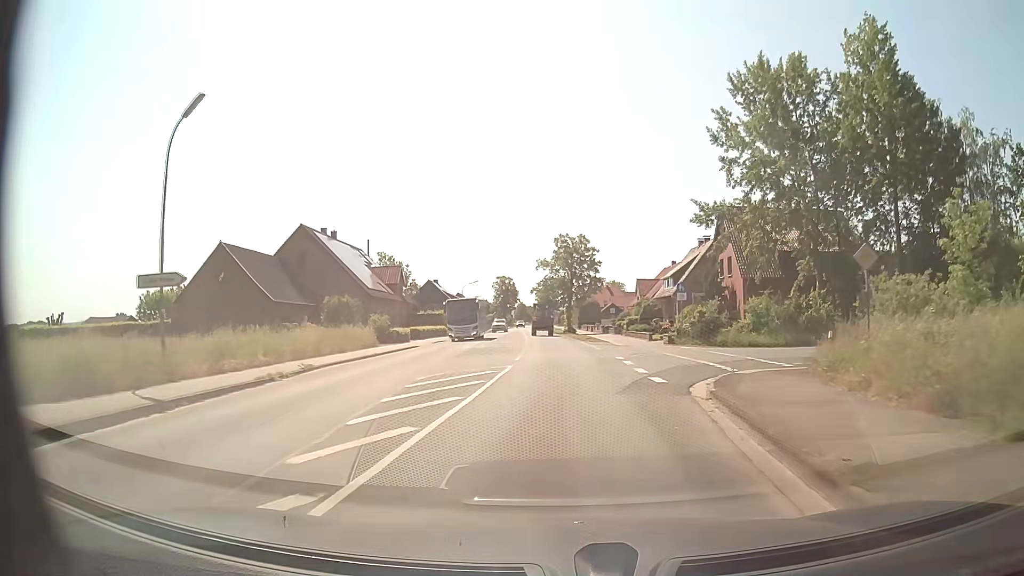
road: secondary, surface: asphalt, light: Day
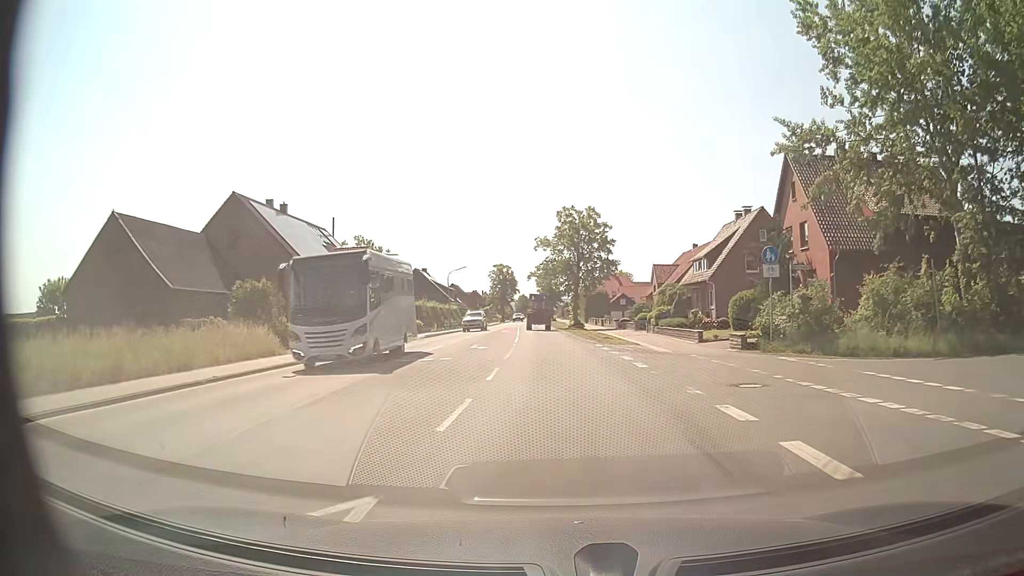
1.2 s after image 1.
(-0.1, +15.9) m; 0°
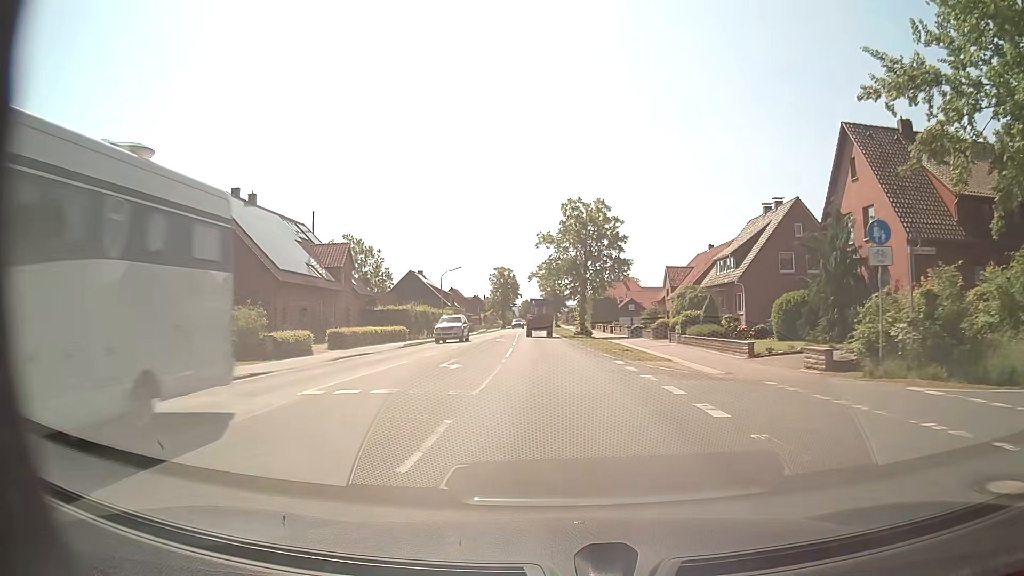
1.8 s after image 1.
(0.0, +8.0) m; 0°
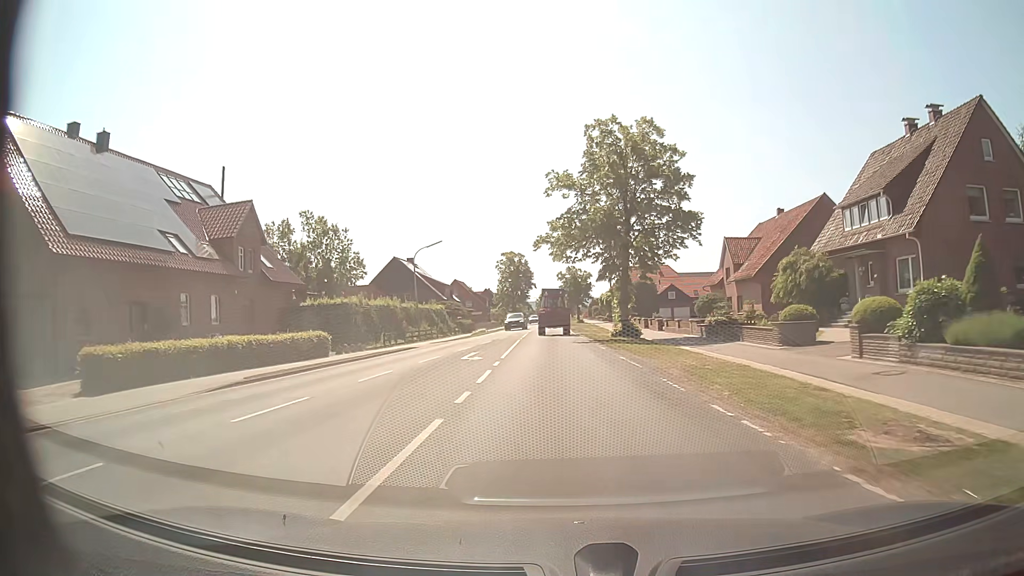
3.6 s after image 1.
(-0.4, +23.1) m; -2°
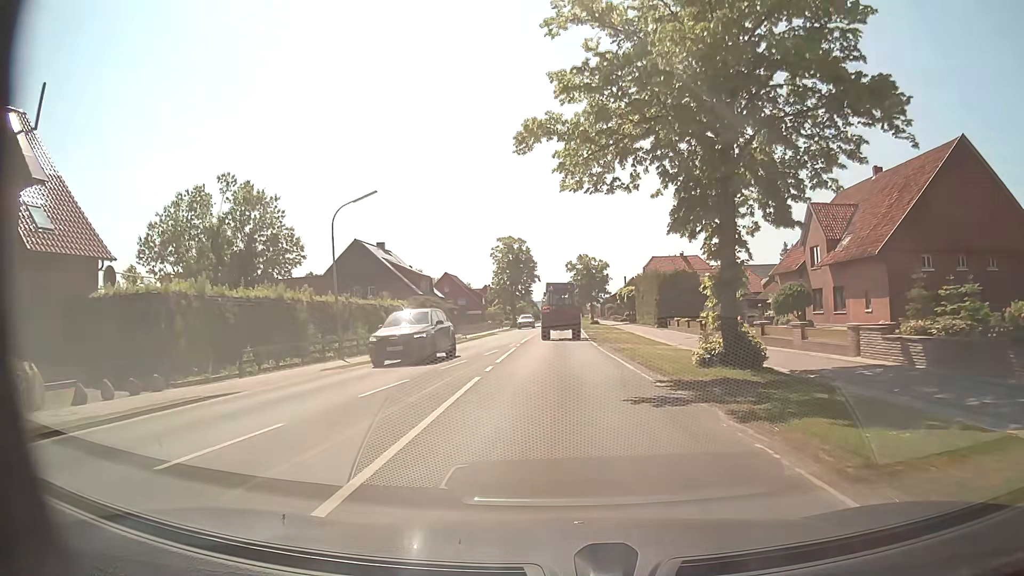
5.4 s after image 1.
(-0.3, +21.5) m; -1°
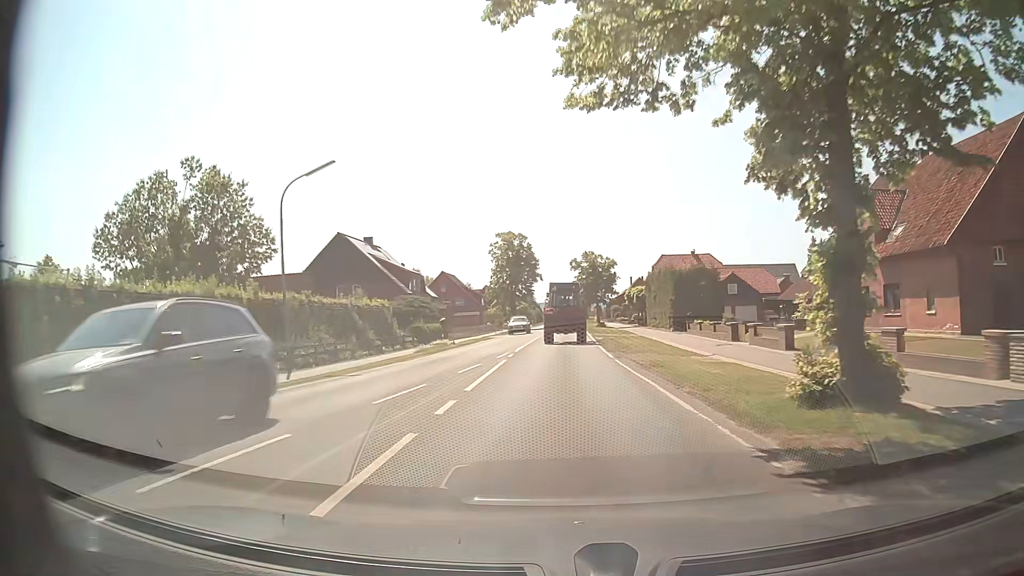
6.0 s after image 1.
(0.0, +6.8) m; 0°
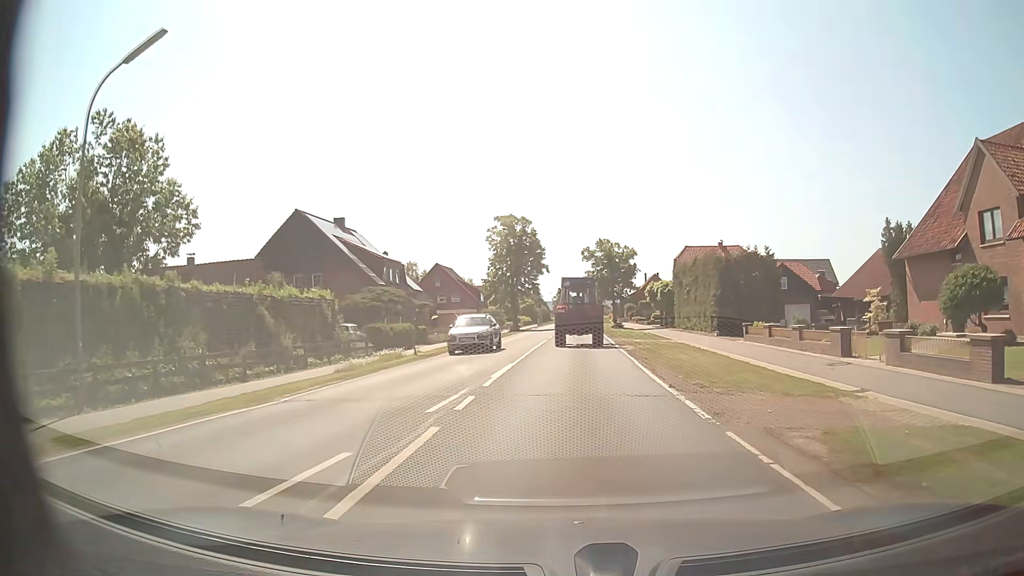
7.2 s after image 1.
(-0.2, +13.0) m; -1°
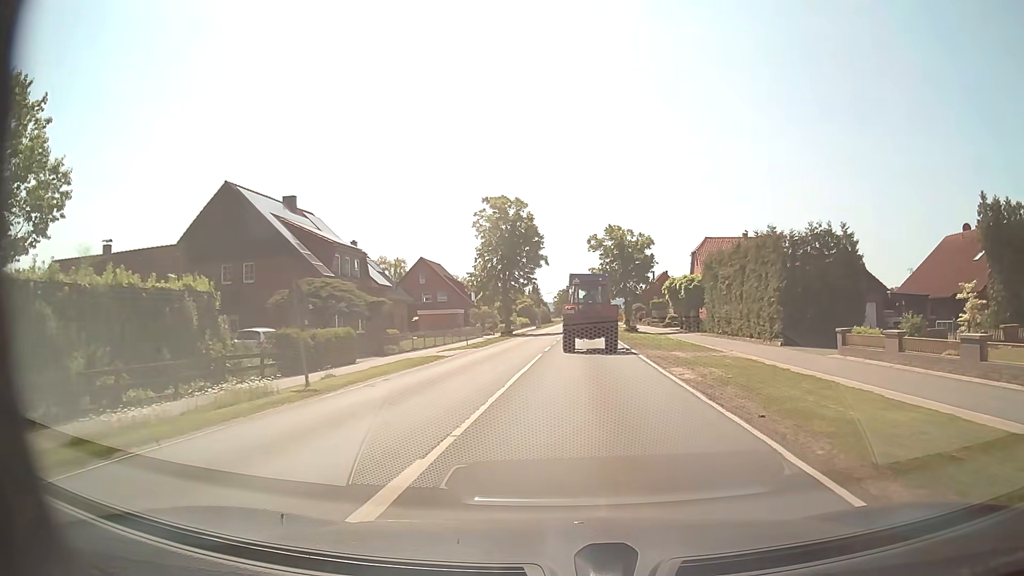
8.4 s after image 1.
(0.0, +12.2) m; 0°
(0, +10) (0, +20) (0, +30) (0, +40) (-1, +50) (-1, +60) (-1, +70) (-1, +80) (0, +90) (0, +100) m
